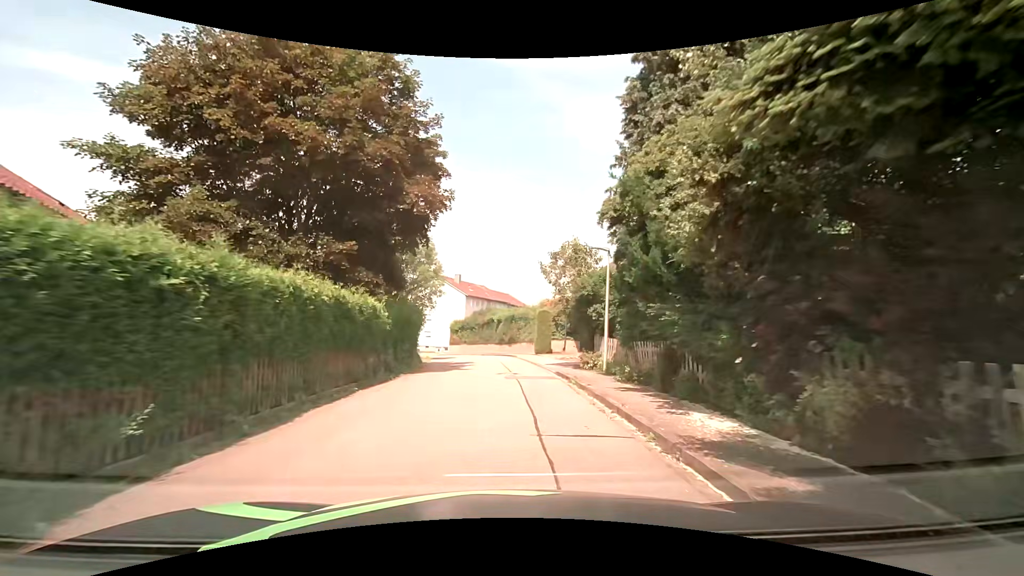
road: residential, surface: asphalt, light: Day
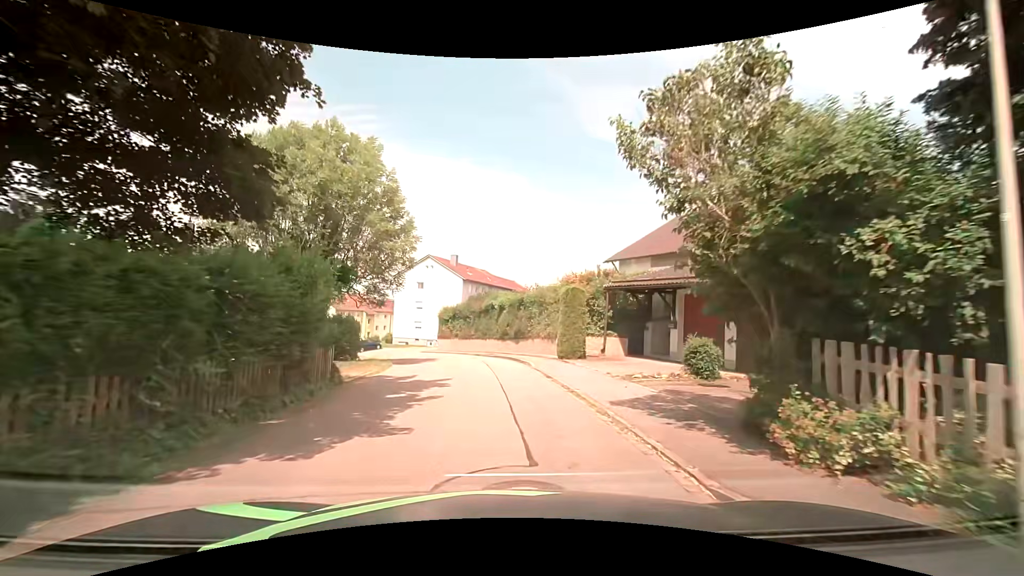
(-0.3, +12.8) m; -2°
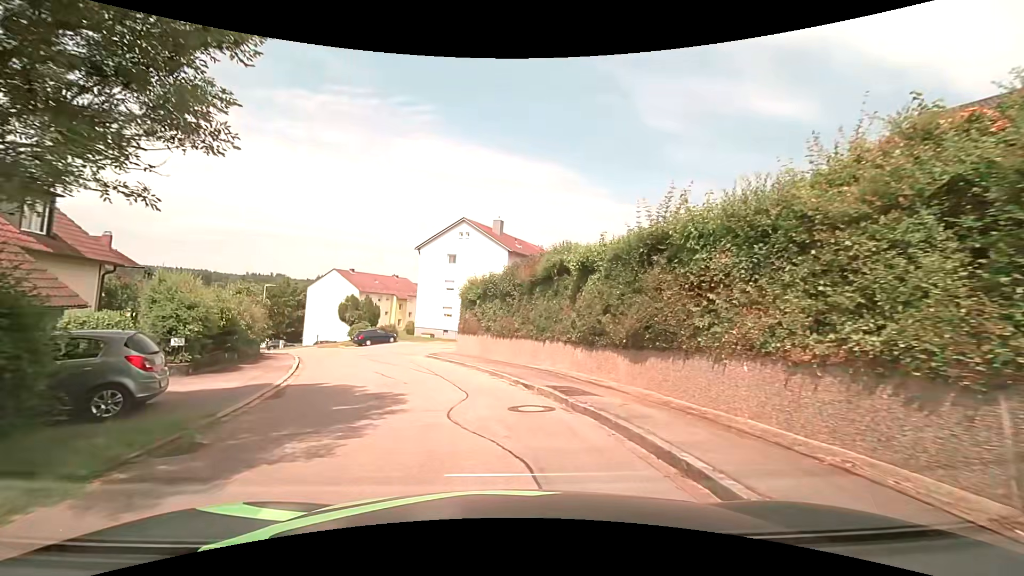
(-0.4, +18.7) m; -5°
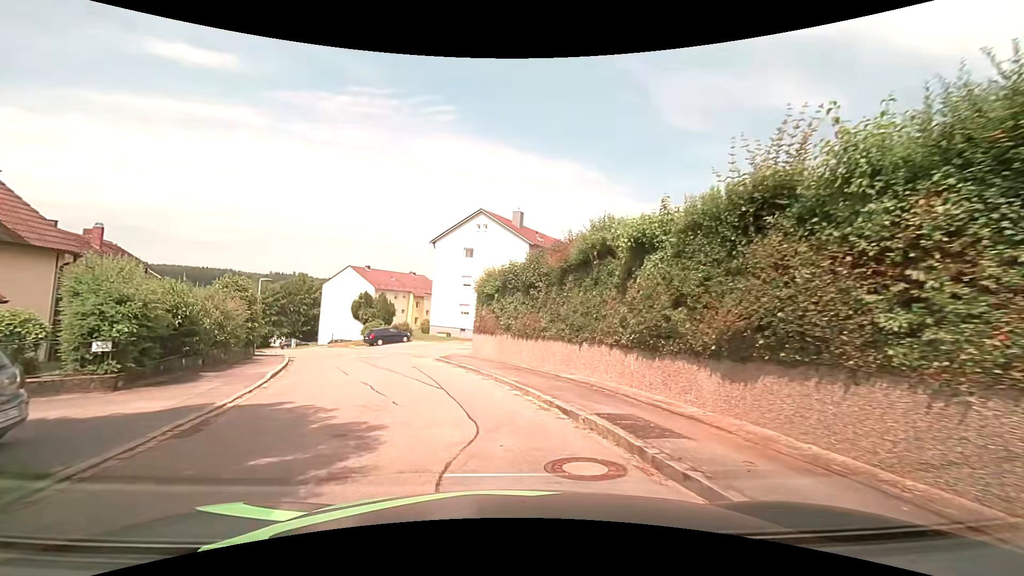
(0.0, +3.5) m; -1°
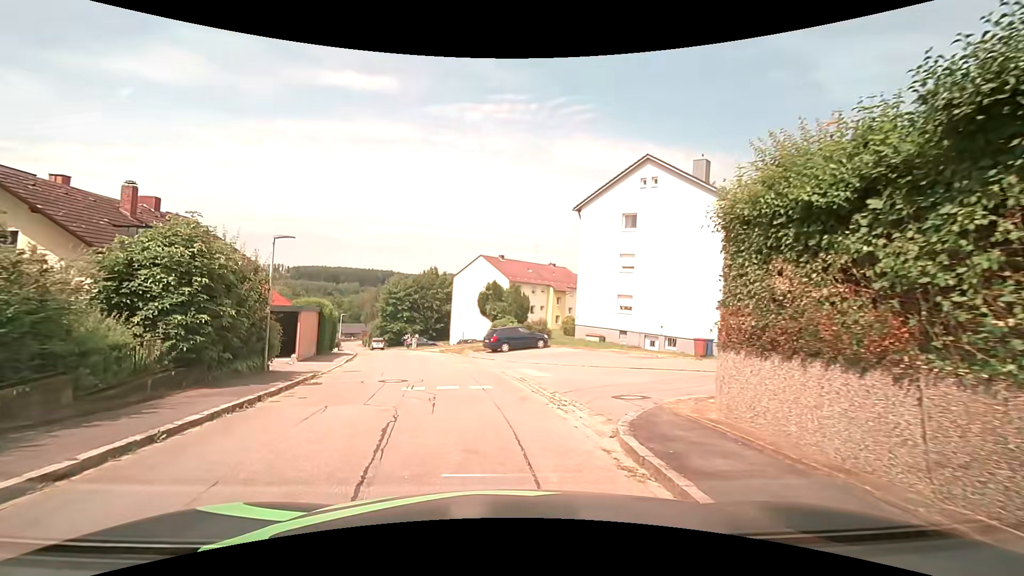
(-2.0, +14.4) m; -16°
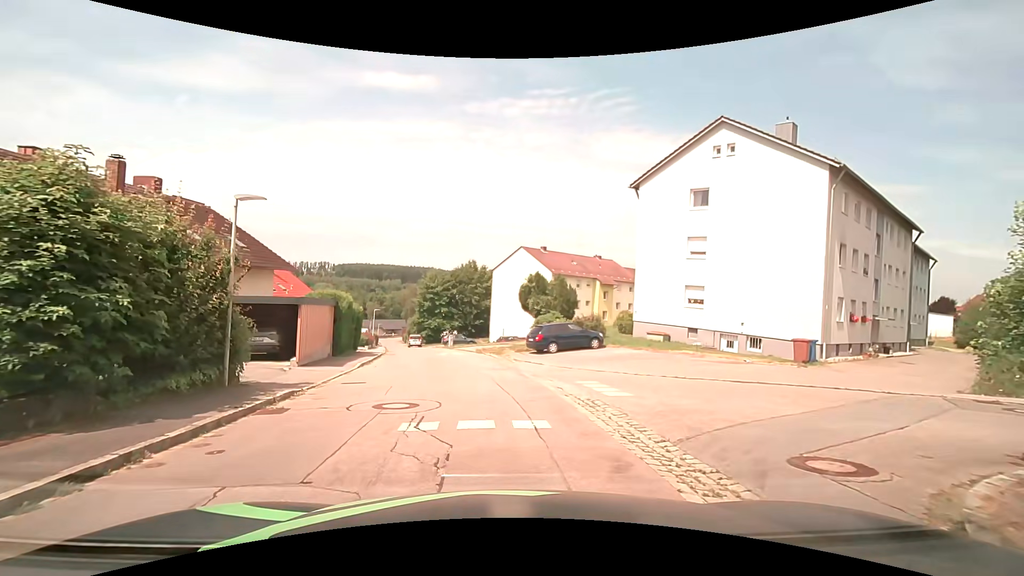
(-0.3, +4.7) m; -4°
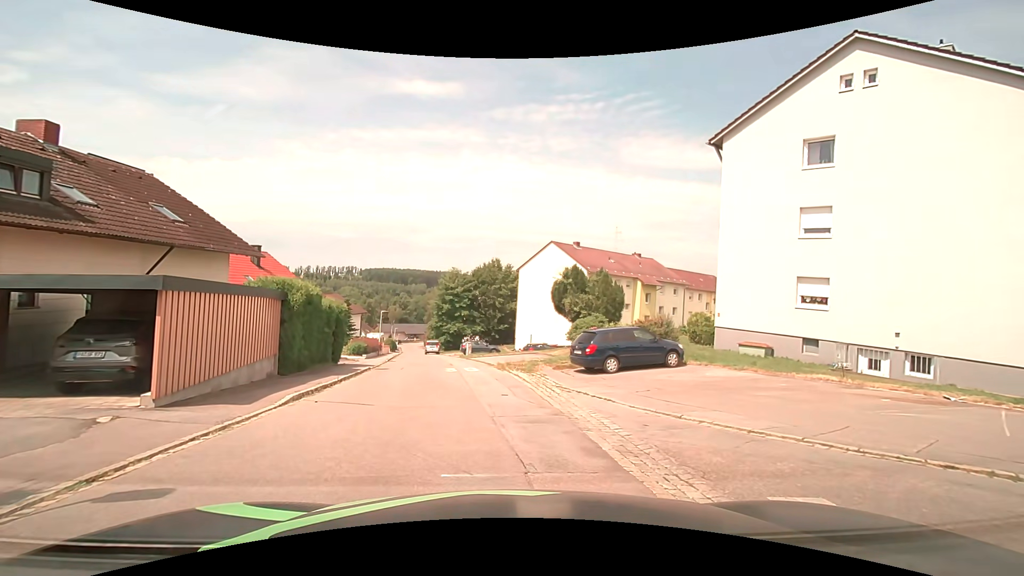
(-0.4, +8.1) m; -5°
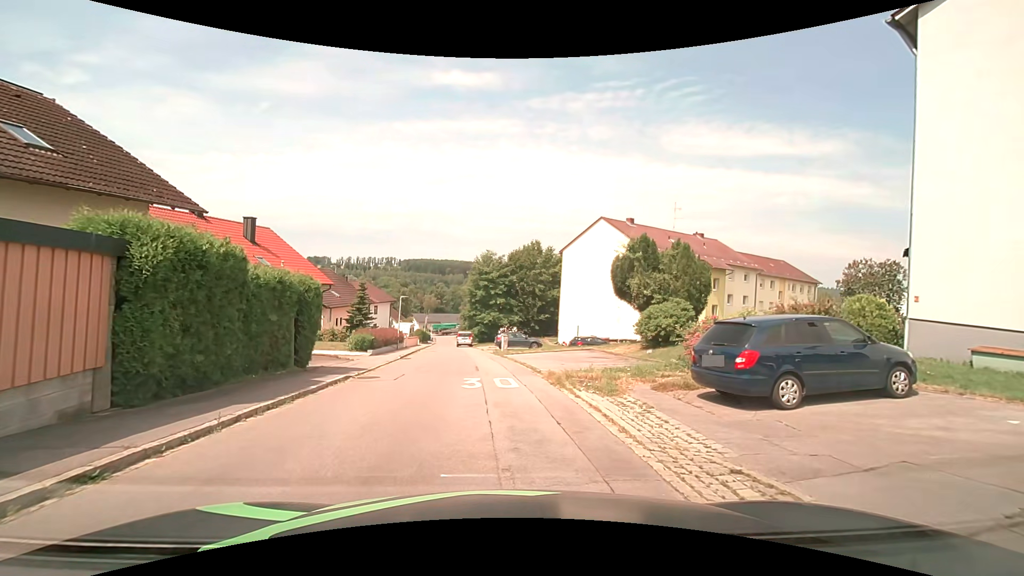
(-0.2, +8.4) m; -4°
(0, +10) (-1, +20) (-2, +30) (-3, +40) (-5, +50) (-7, +60) (-9, +69) (-9, +79) (-9, +89) (-10, +99) m
